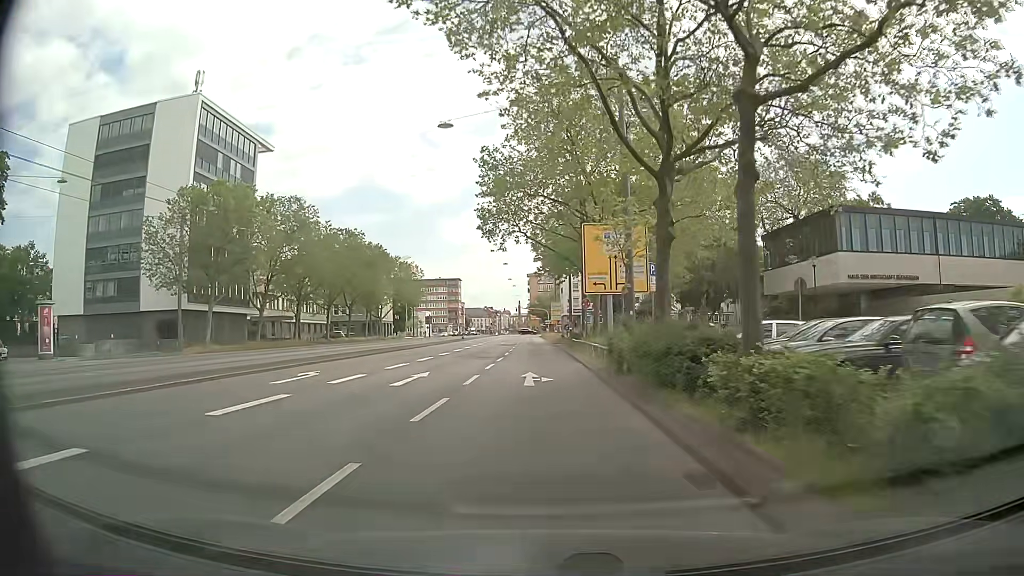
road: primary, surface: asphalt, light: Day
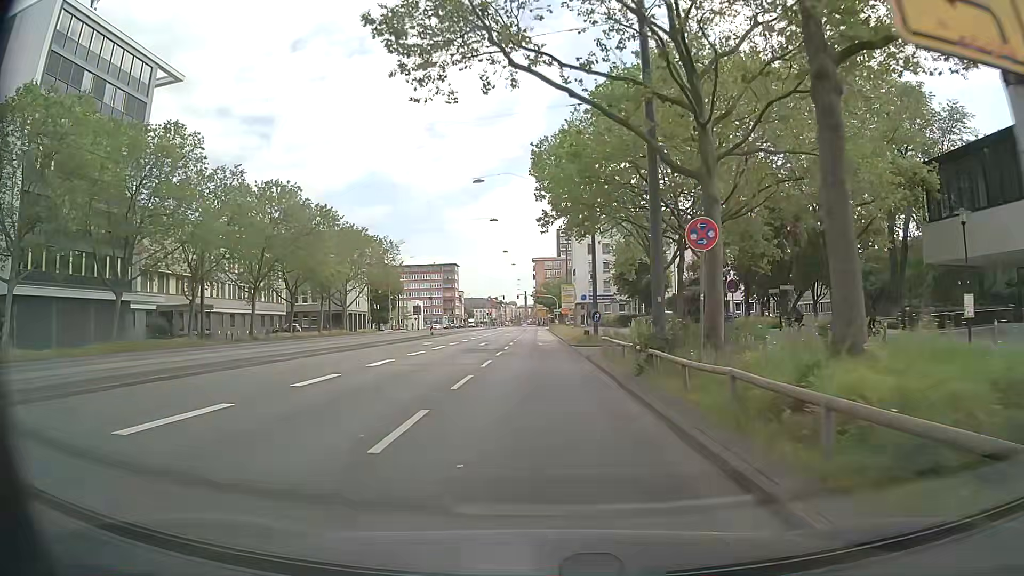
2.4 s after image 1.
(-0.6, +27.9) m; -1°
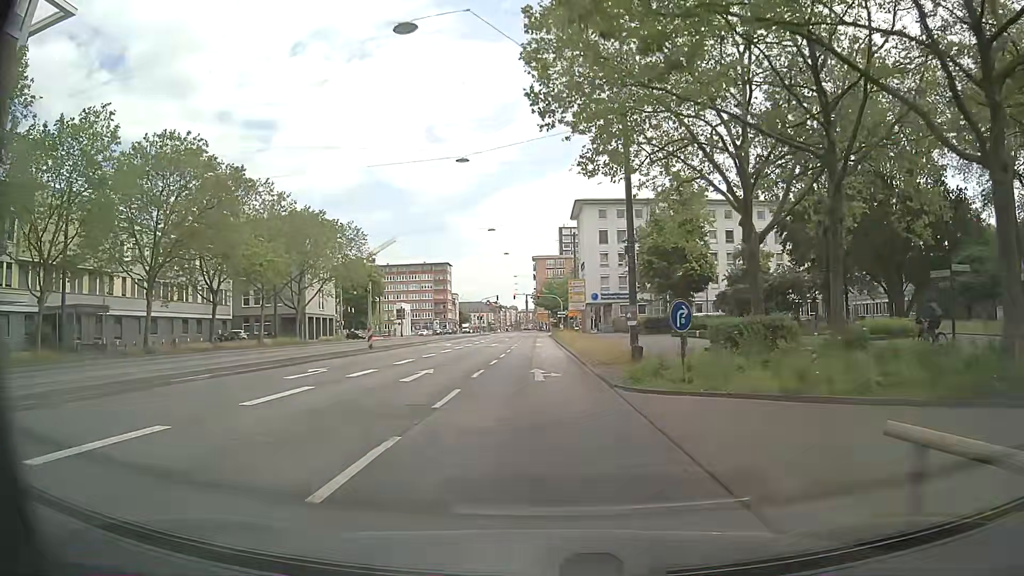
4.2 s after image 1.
(-0.1, +20.7) m; 0°
(0, +10) (0, +20) (0, +30) (-1, +40) (-1, +50) (-1, +60) (-1, +70) (-1, +80) (-2, +90) (-2, +100) m
